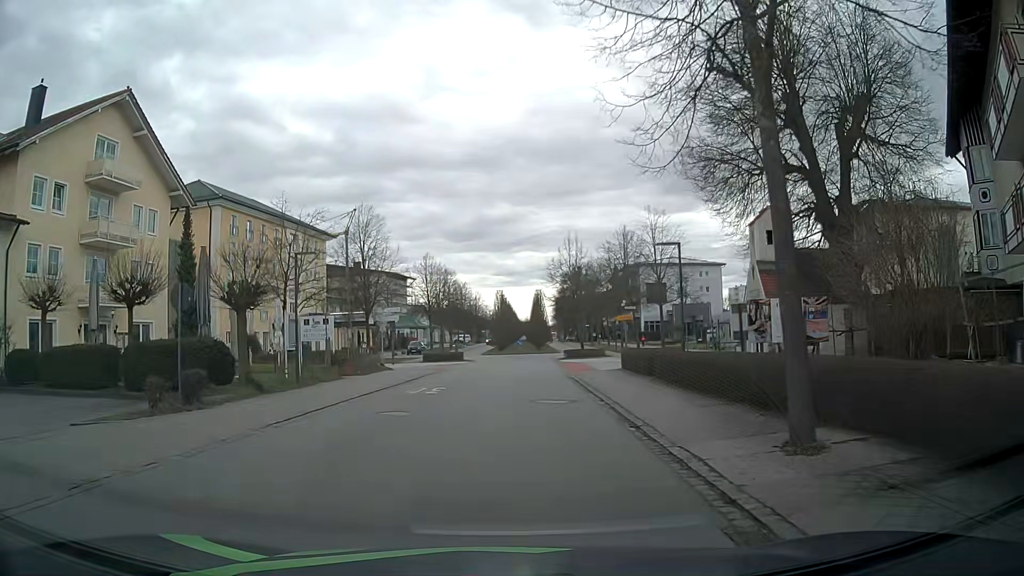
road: residential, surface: asphalt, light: Day
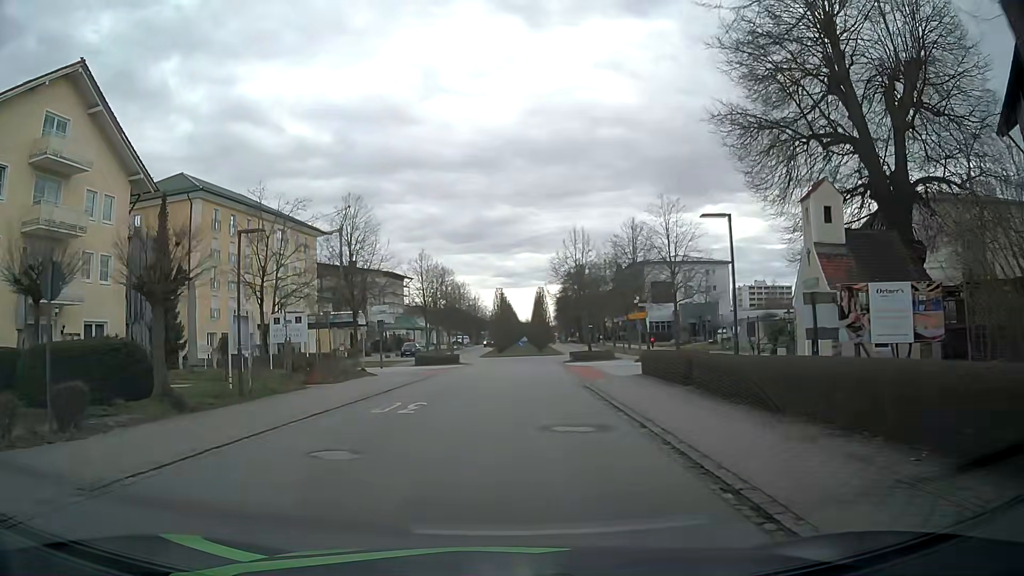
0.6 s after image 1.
(0.0, +4.7) m; 0°
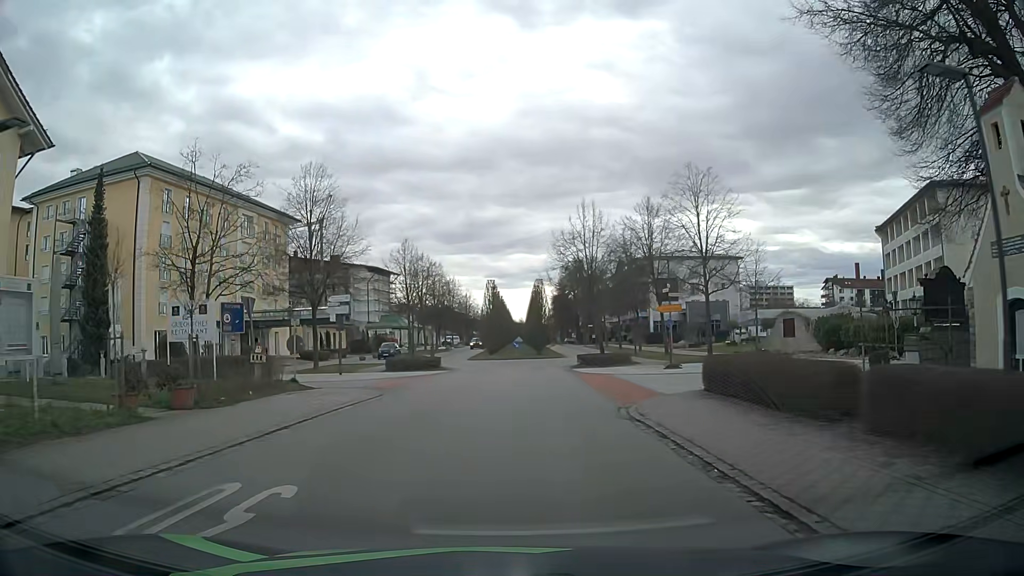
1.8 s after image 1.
(0.0, +9.3) m; +1°
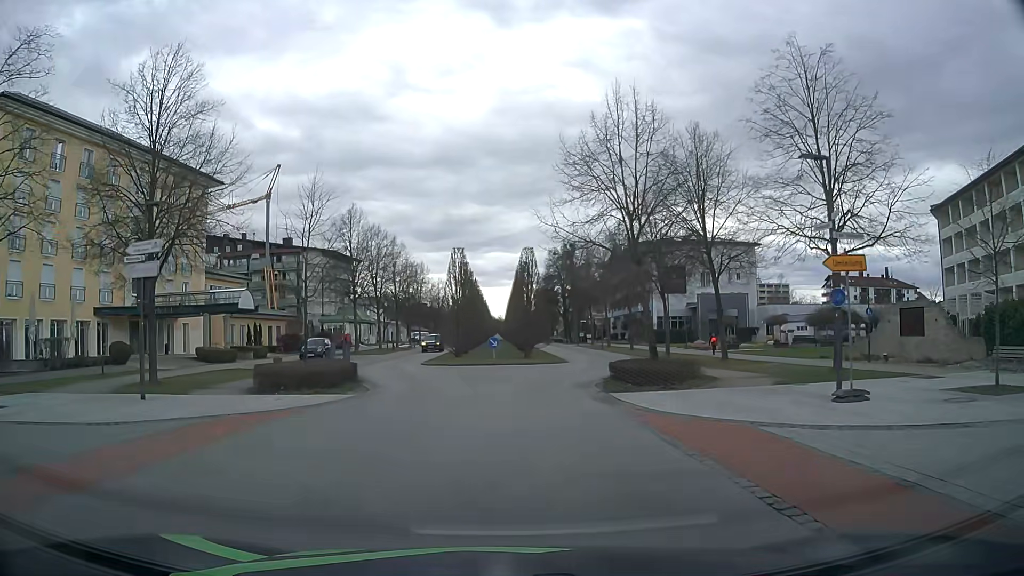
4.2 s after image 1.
(+0.1, +18.3) m; +1°
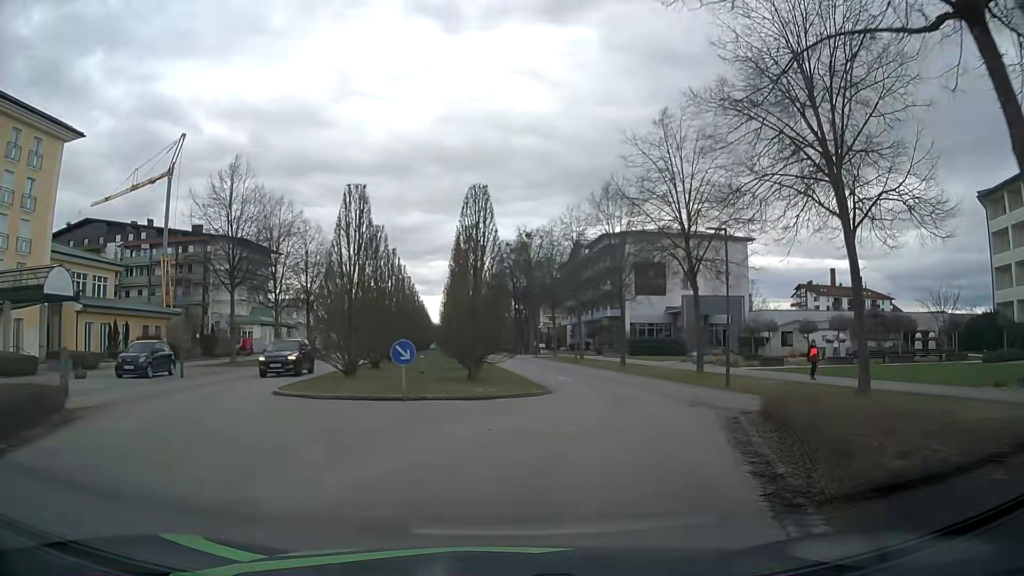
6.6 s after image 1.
(+0.4, +17.7) m; +4°
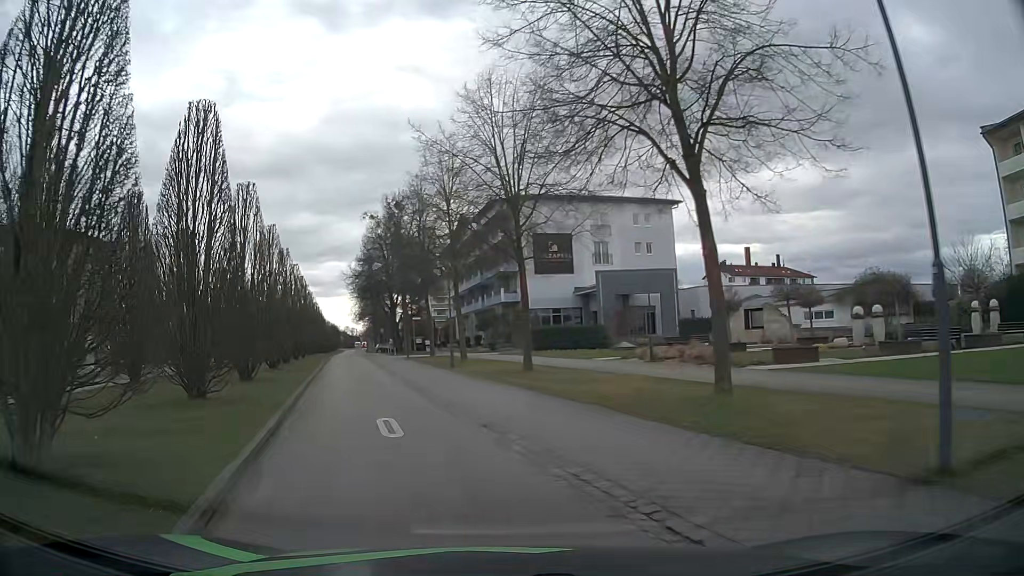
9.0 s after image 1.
(+2.5, +16.7) m; +10°
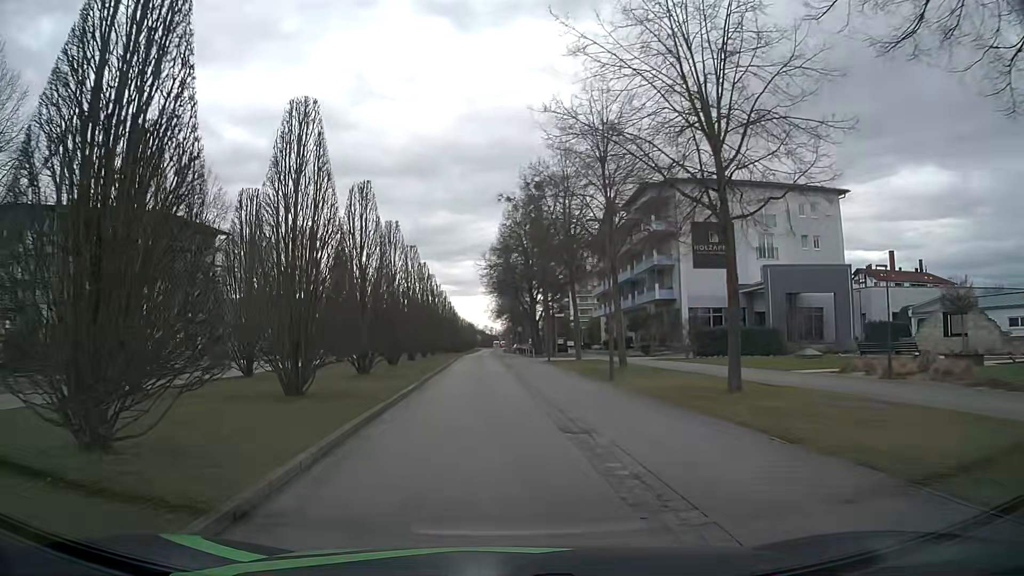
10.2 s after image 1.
(-0.9, +8.2) m; -12°
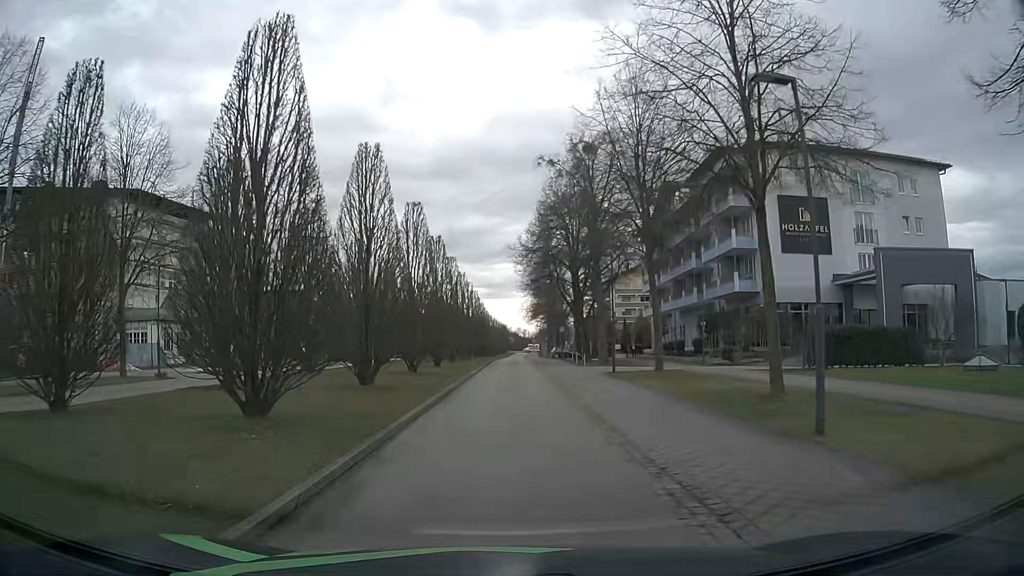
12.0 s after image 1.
(-0.6, +12.6) m; -3°
(0, +10) (0, +20) (0, +30) (0, +40) (0, +50) (0, +60) (0, +70) (0, +80) (+1, +90) (+1, +100) m
